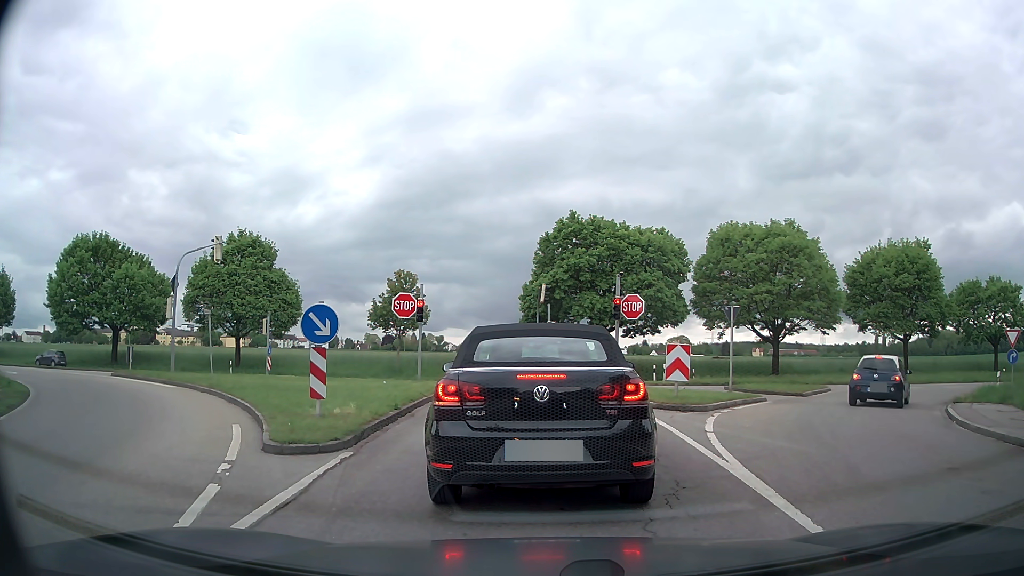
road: residential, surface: asphalt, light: Day
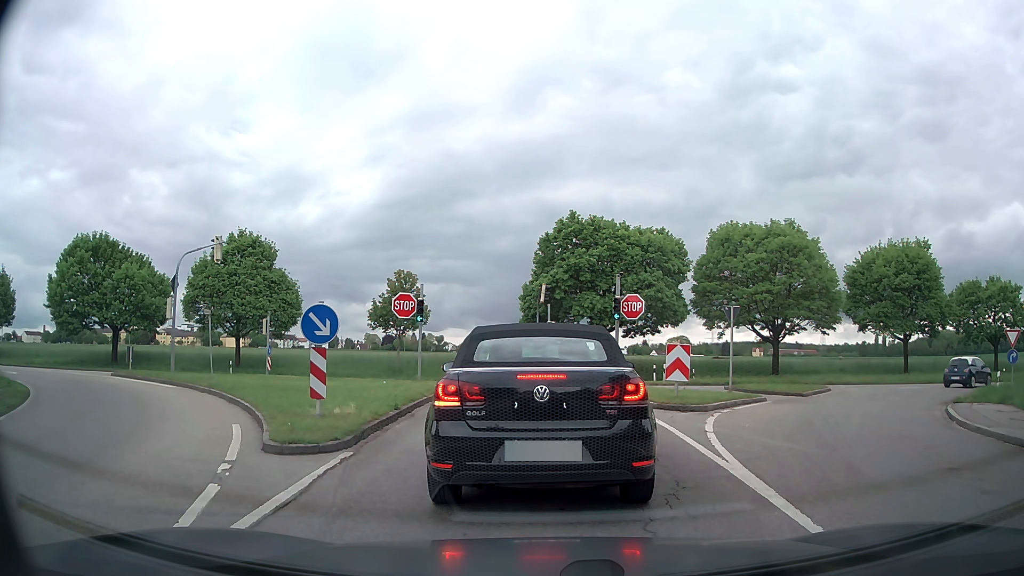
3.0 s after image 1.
(0.0, 0.0) m; 0°
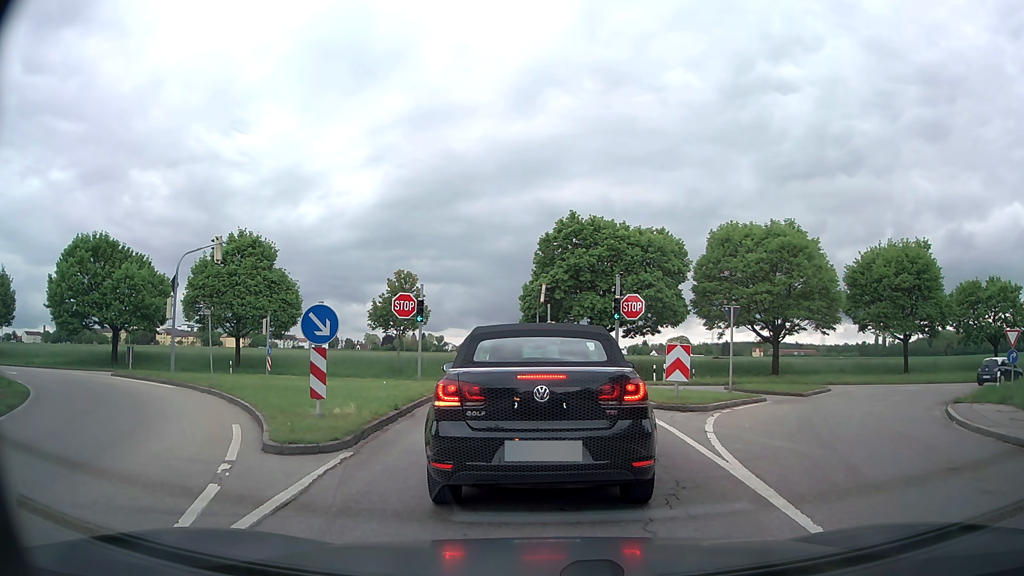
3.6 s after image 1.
(0.0, 0.0) m; 0°
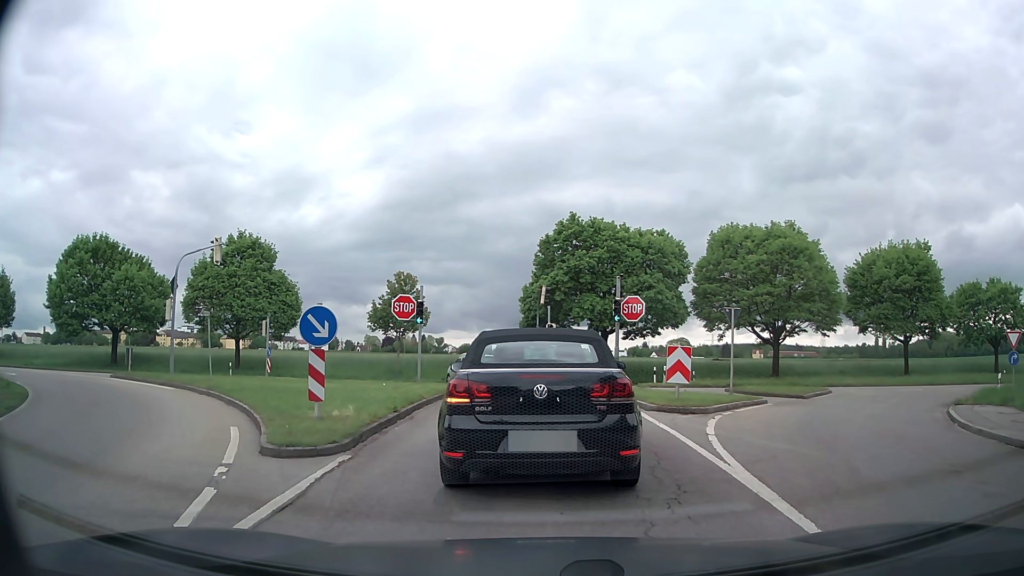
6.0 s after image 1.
(0.0, 0.0) m; 0°
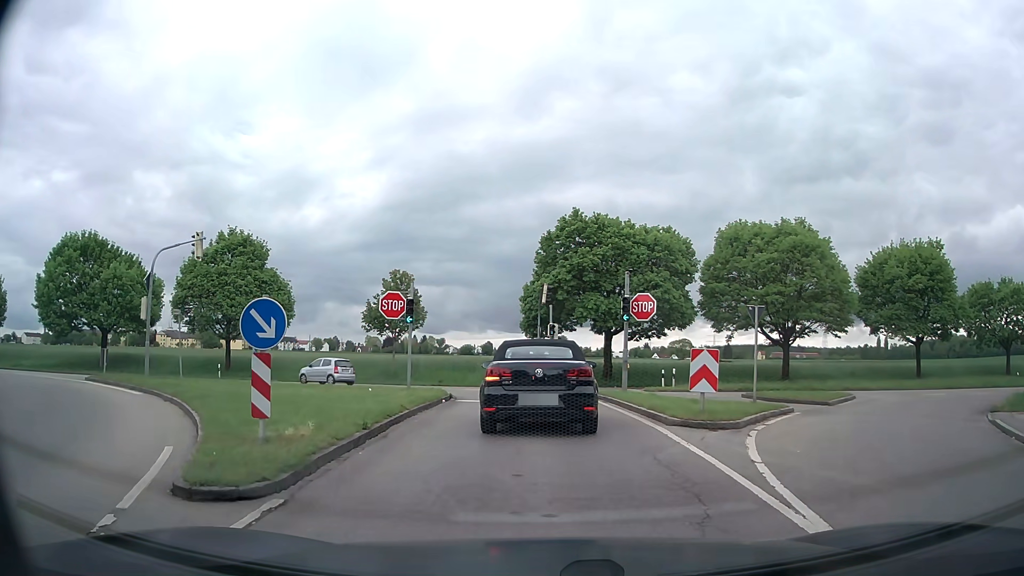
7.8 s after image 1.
(0.0, +2.3) m; +1°
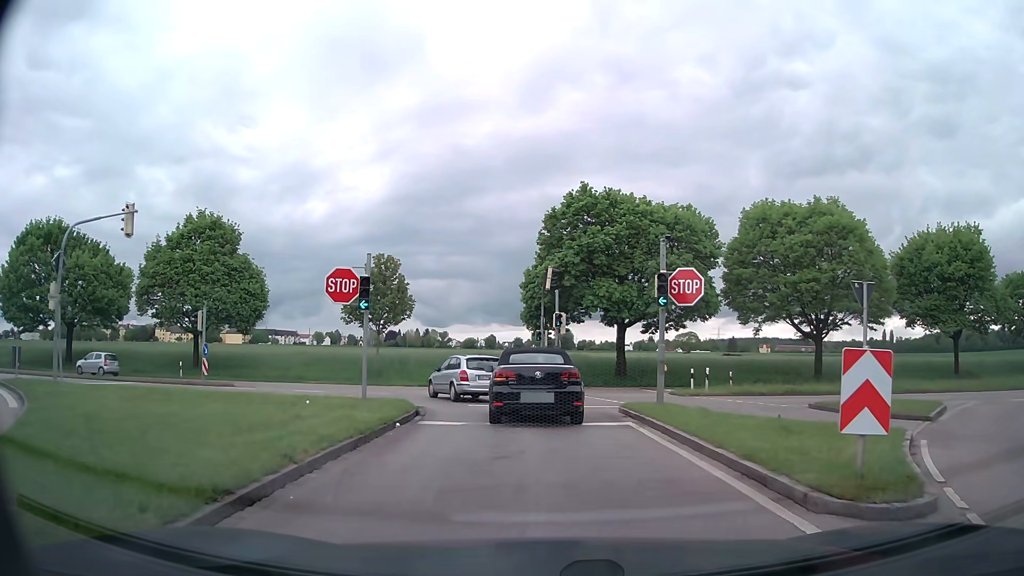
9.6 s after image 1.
(+0.1, +6.5) m; 0°
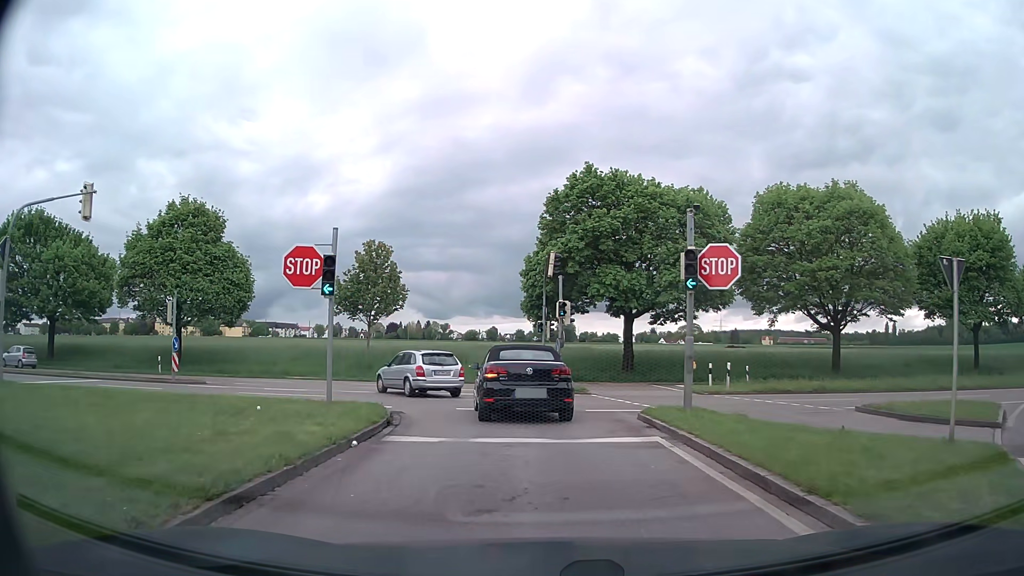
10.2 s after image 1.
(0.0, +3.0) m; 0°
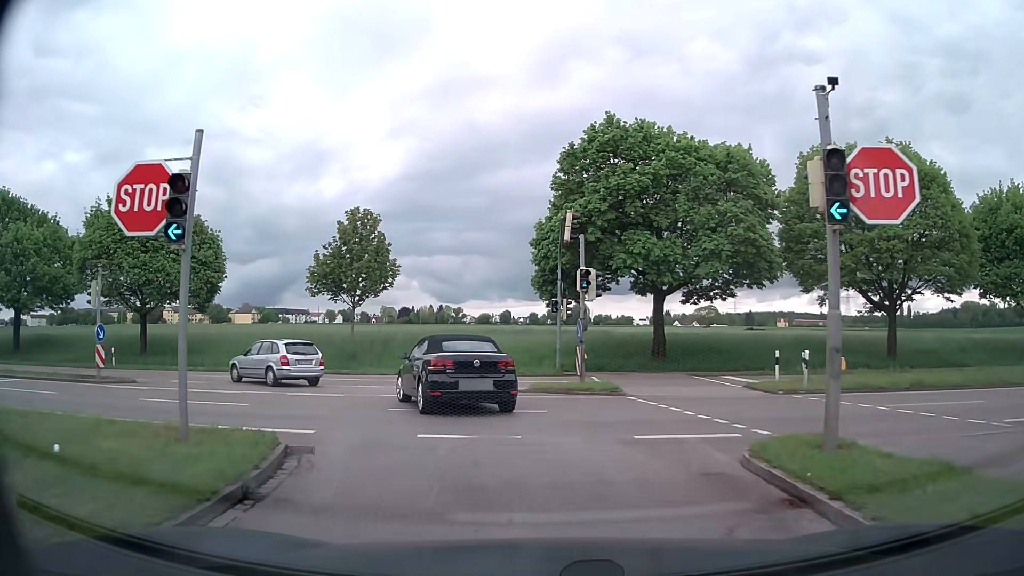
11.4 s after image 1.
(0.0, +6.4) m; -1°
(-1, +10) (-5, +19) (-14, +24) (-23, +27) (-33, +29) (-43, +30) (-53, +31) (-63, +32) (-73, +34) (-82, +36) m
